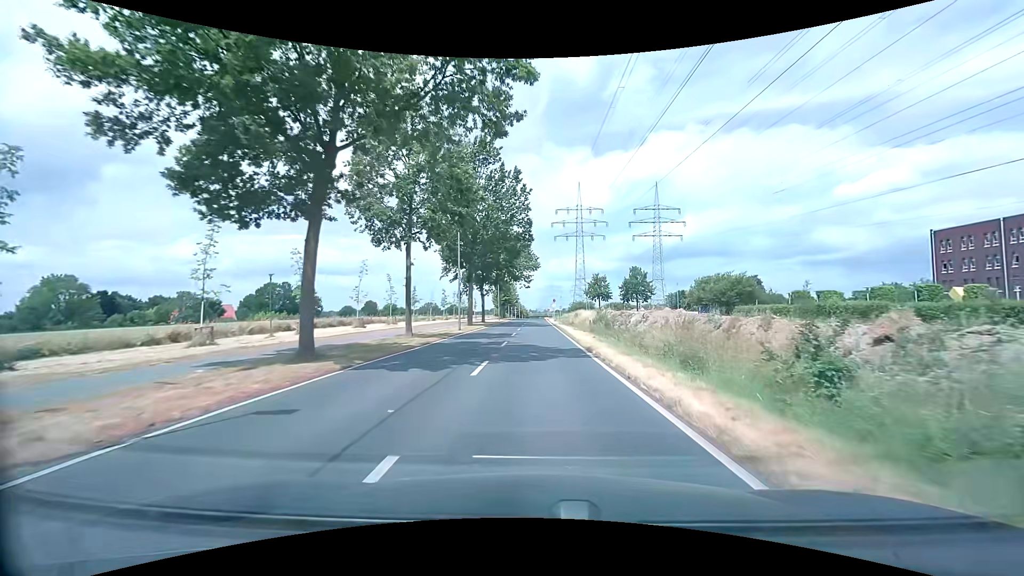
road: secondary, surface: asphalt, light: Day
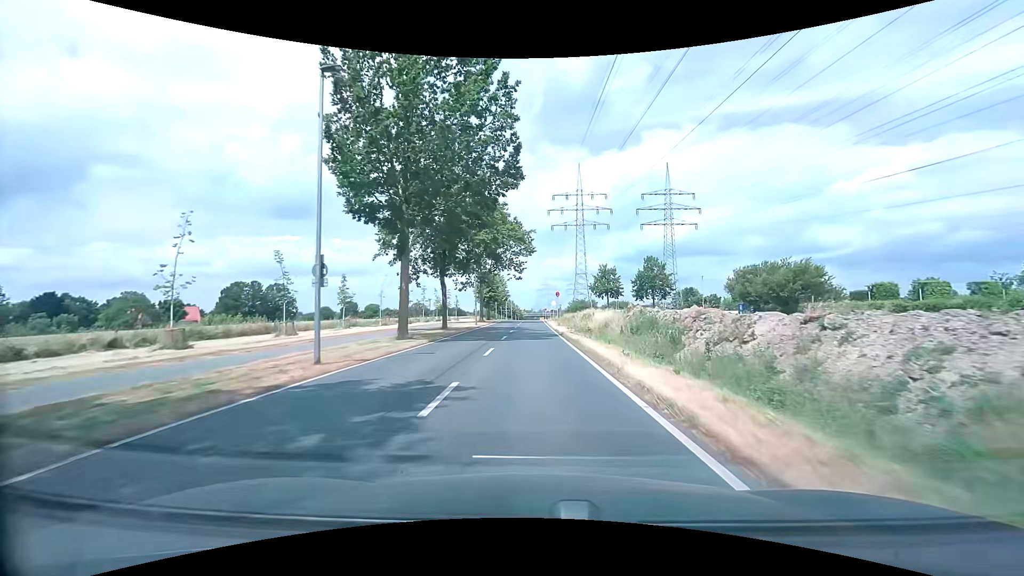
(+0.2, +21.7) m; +1°
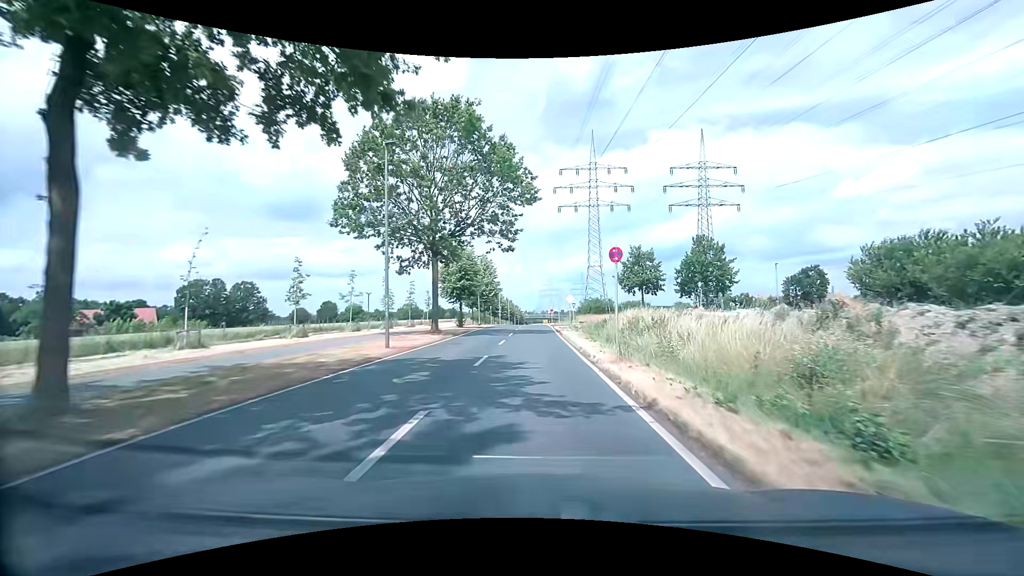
(0.0, +29.1) m; 0°
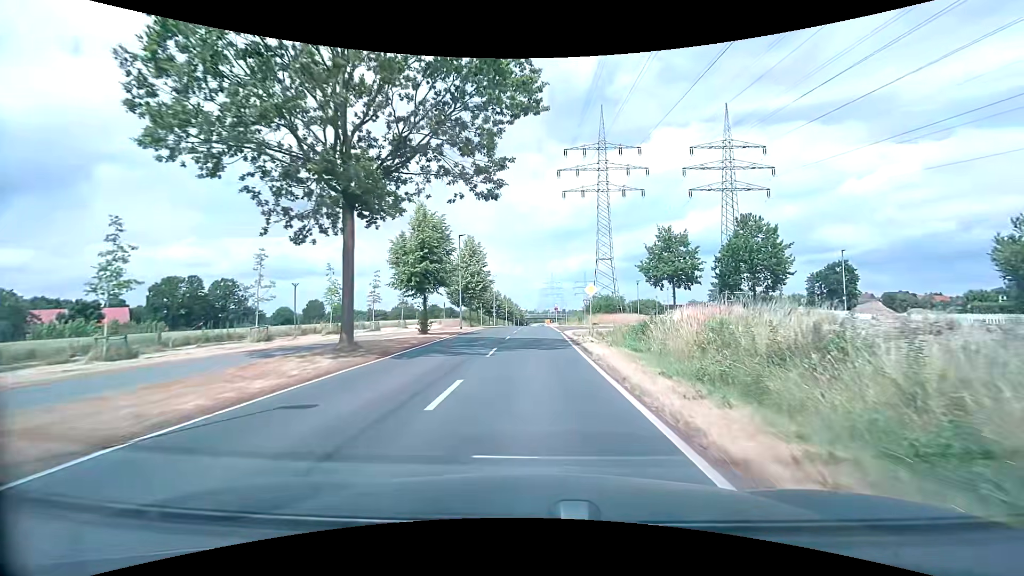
(-0.1, +14.6) m; -1°
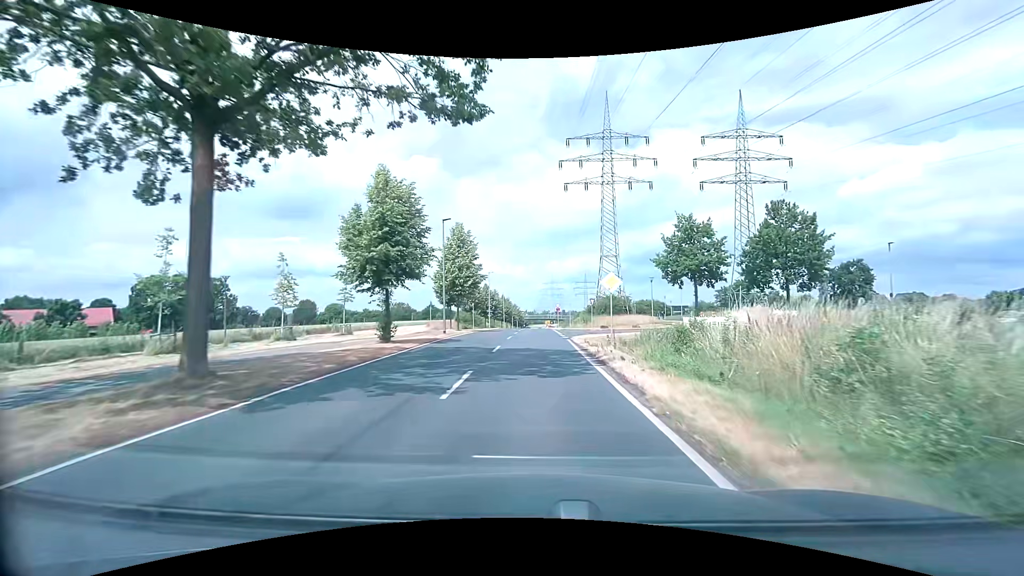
(0.0, +7.3) m; 0°
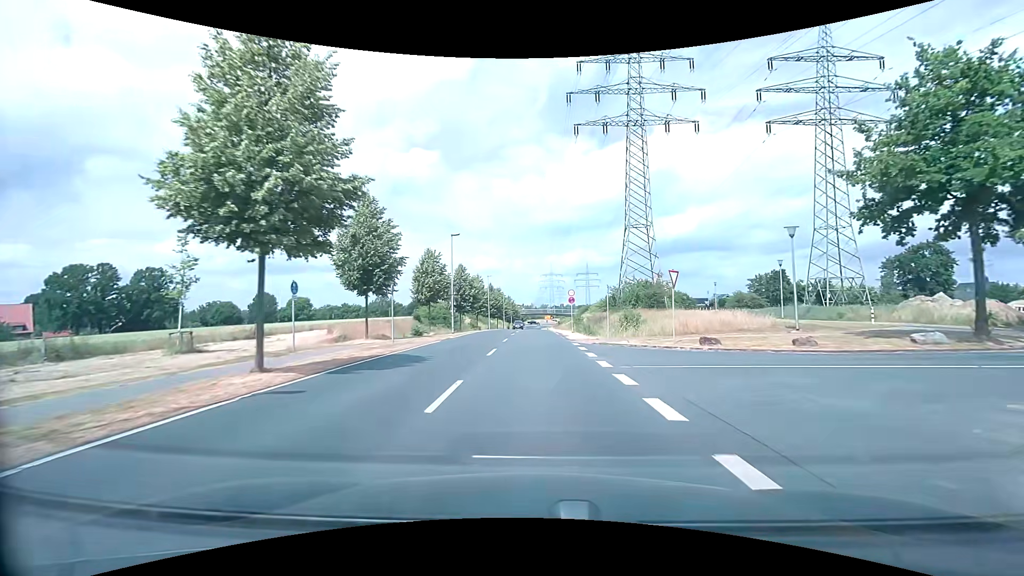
(-0.1, +28.9) m; 0°
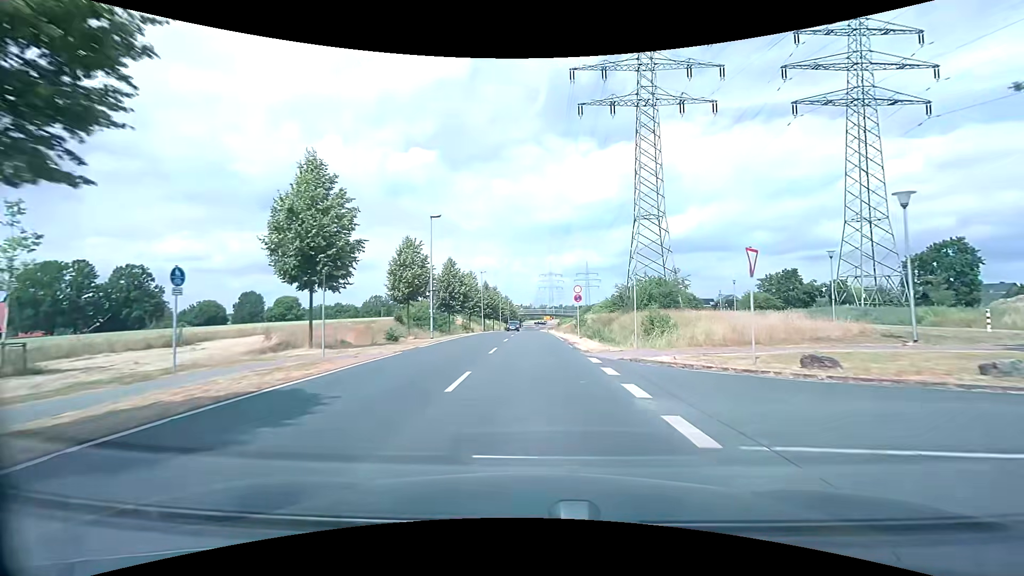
(0.0, +7.3) m; 0°
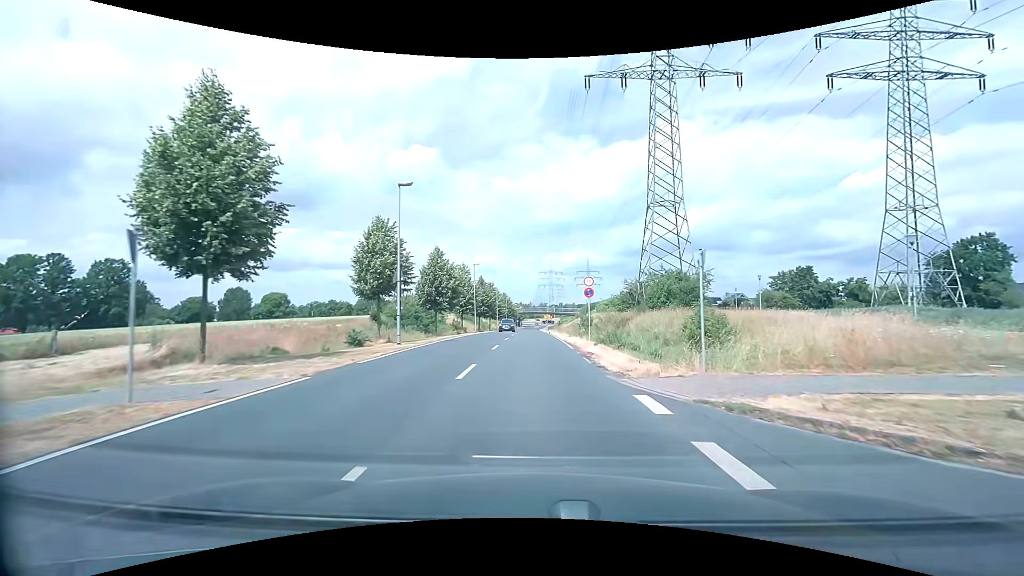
(0.0, +7.3) m; 0°
(0, +10) (0, +20) (0, +30) (0, +40) (0, +50) (0, +60) (0, +70) (0, +80) (0, +90) (0, +100) m
